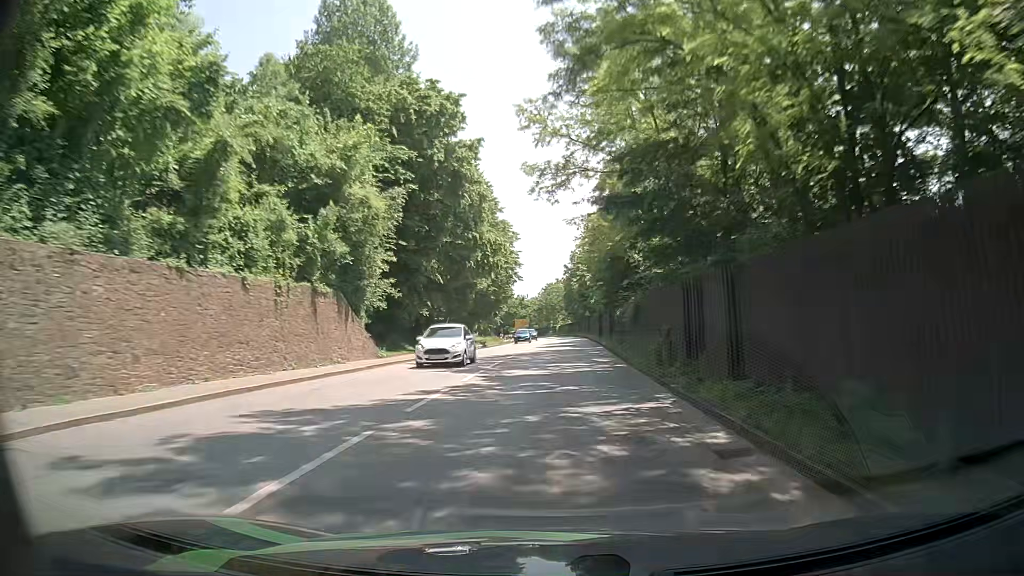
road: primary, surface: asphalt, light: Day
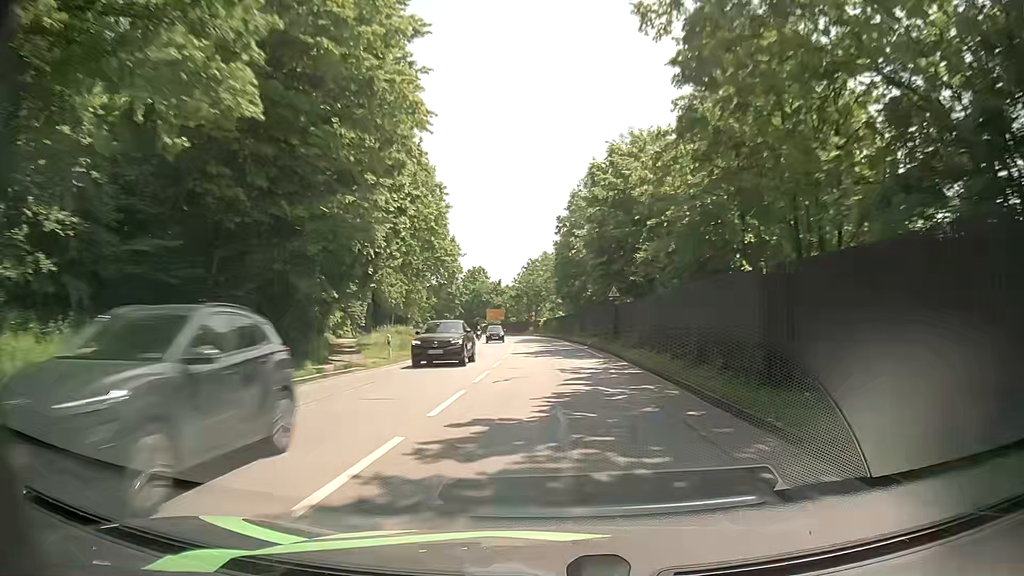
(+1.3, +48.8) m; +2°
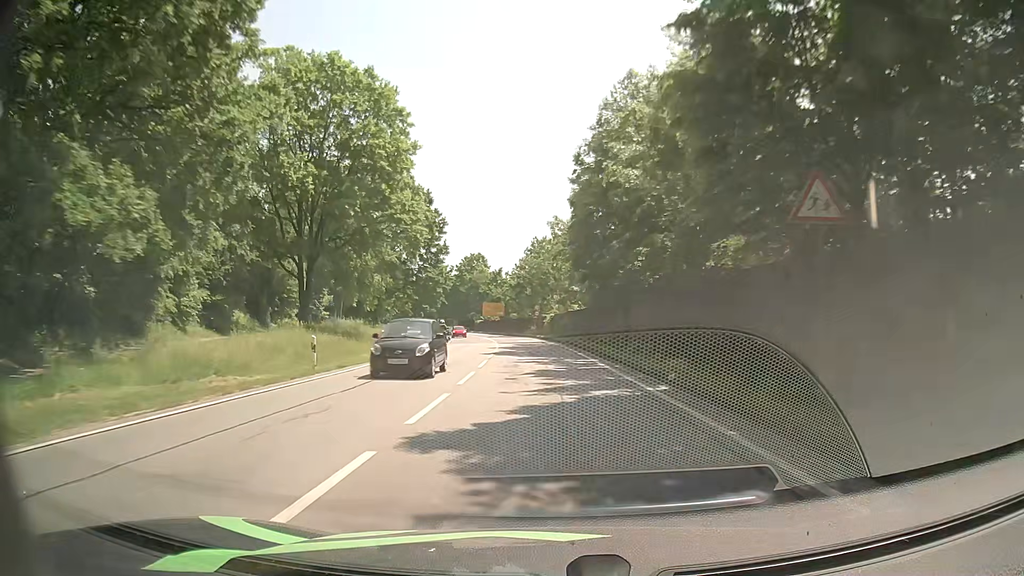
(-0.1, +25.3) m; -1°
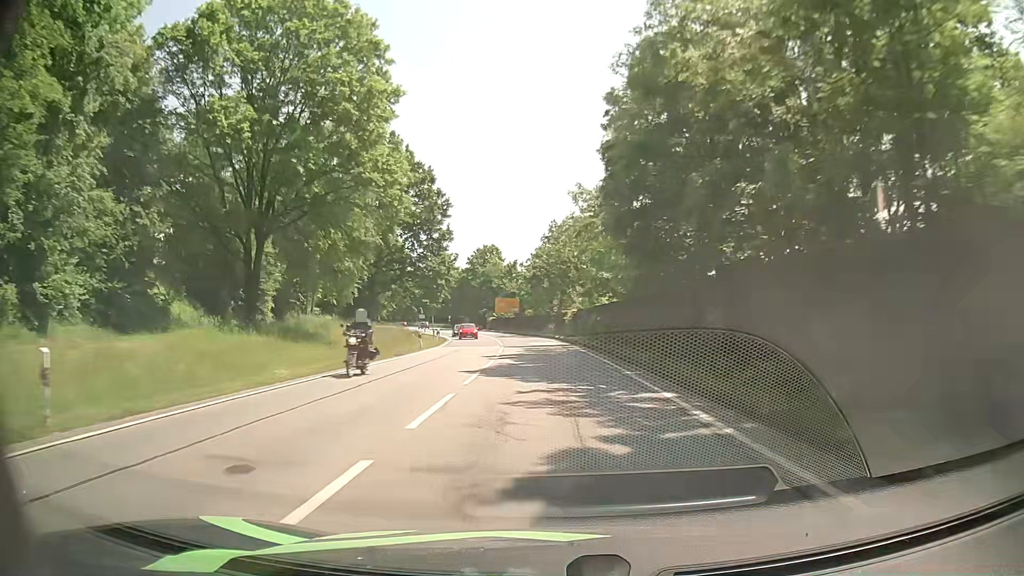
(-0.1, +12.5) m; -1°
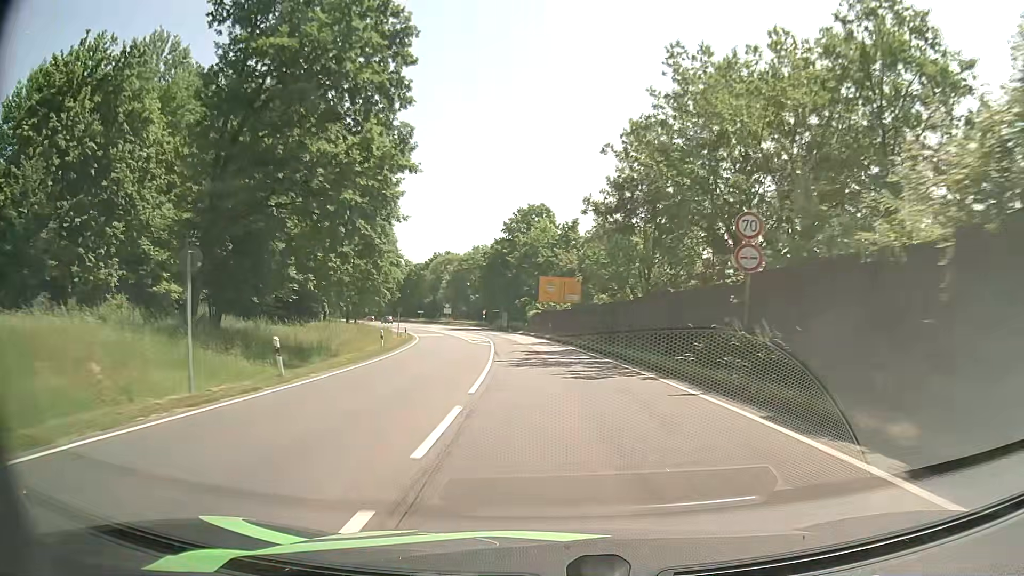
(-2.2, +48.0) m; -5°
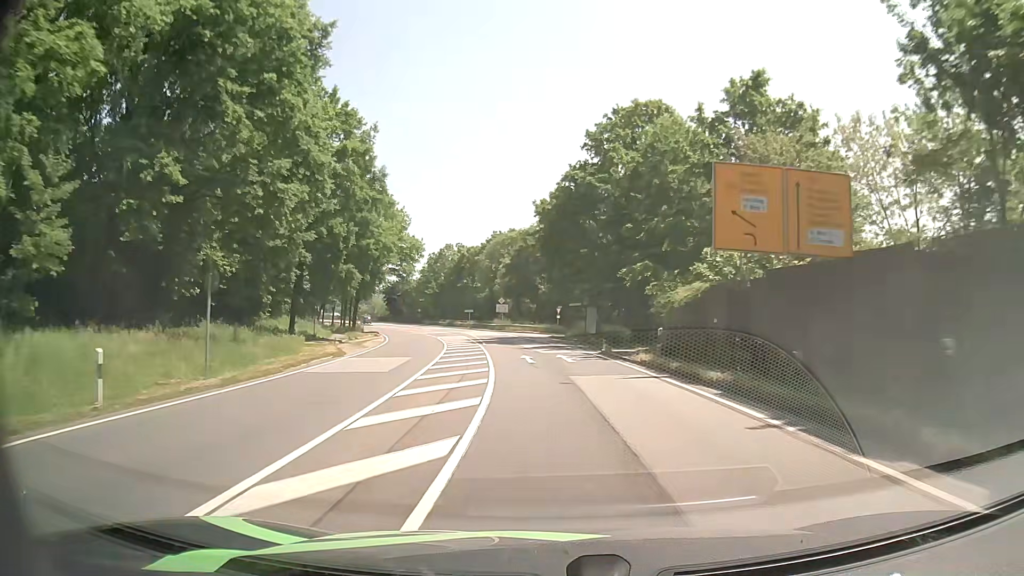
(-3.0, +46.7) m; -7°
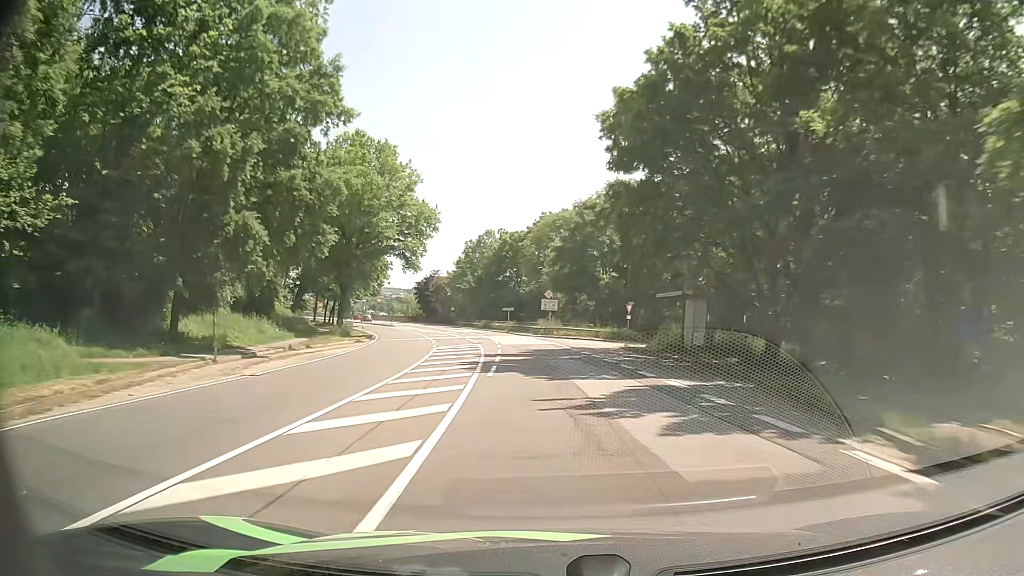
(-0.9, +23.7) m; -5°
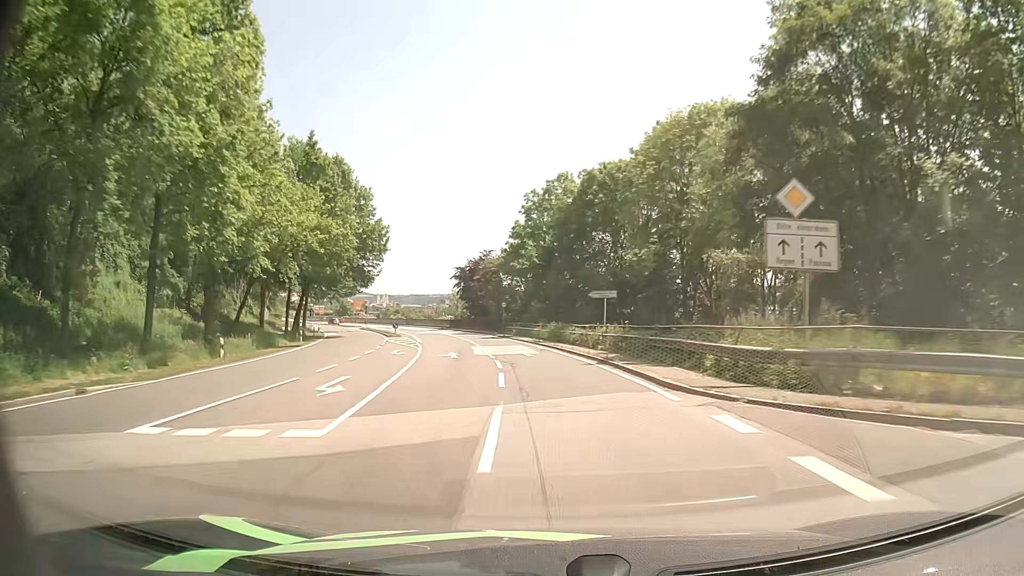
(-3.1, +48.0) m; -7°
(0, +10) (-1, +20) (-2, +30) (-3, +40) (-5, +50) (-7, +59) (-9, +69) (-12, +79) (-15, +88) (-18, +98) m
